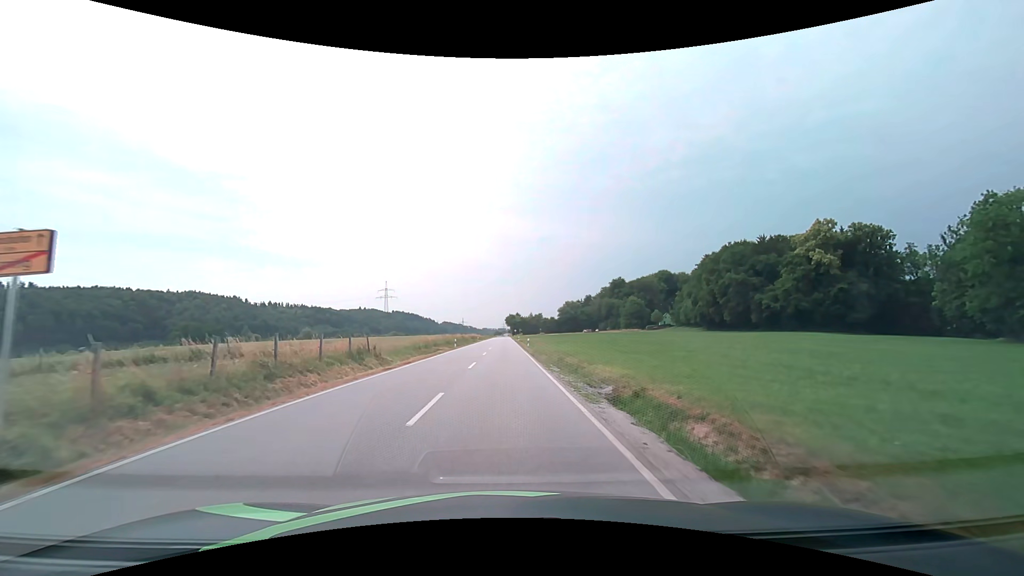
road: secondary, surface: asphalt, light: Day
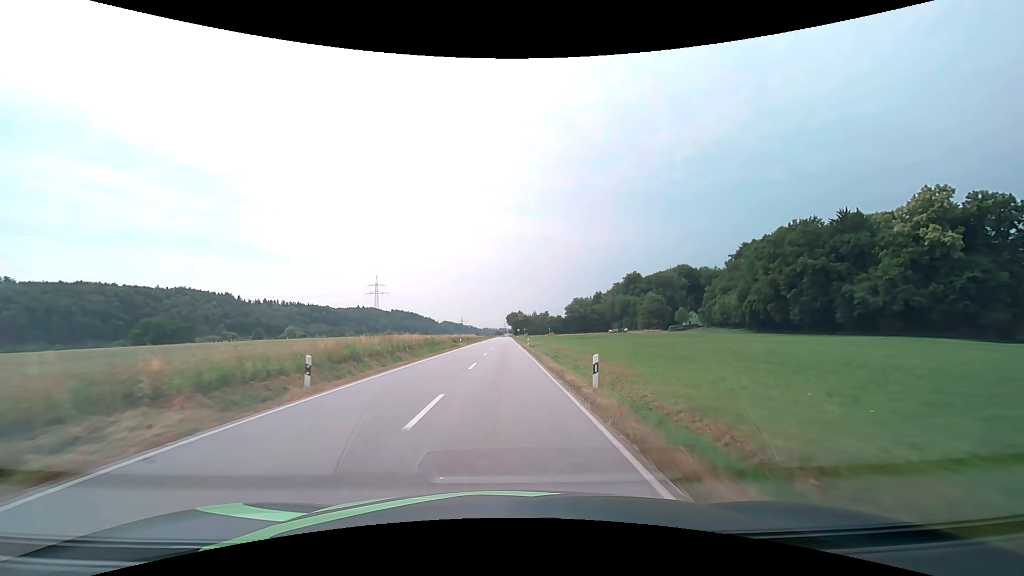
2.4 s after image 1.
(-0.2, +36.9) m; 0°
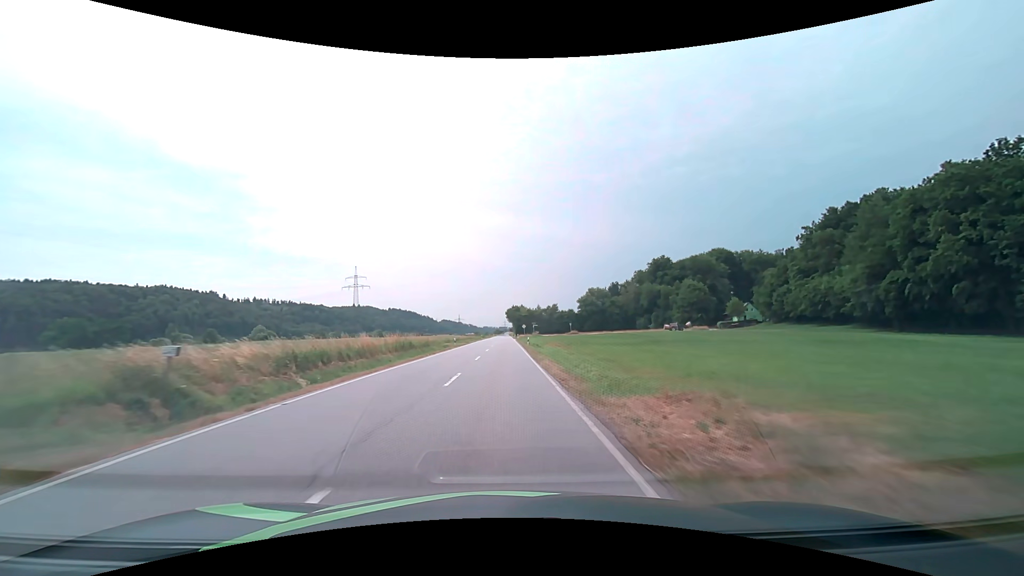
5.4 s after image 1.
(+0.2, +55.1) m; 0°
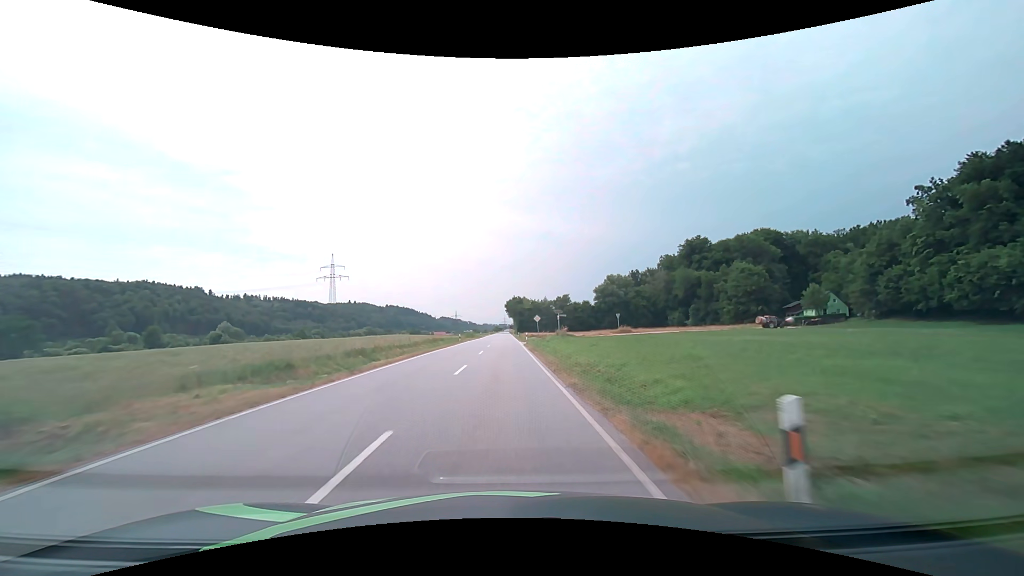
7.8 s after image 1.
(0.0, +45.8) m; 0°
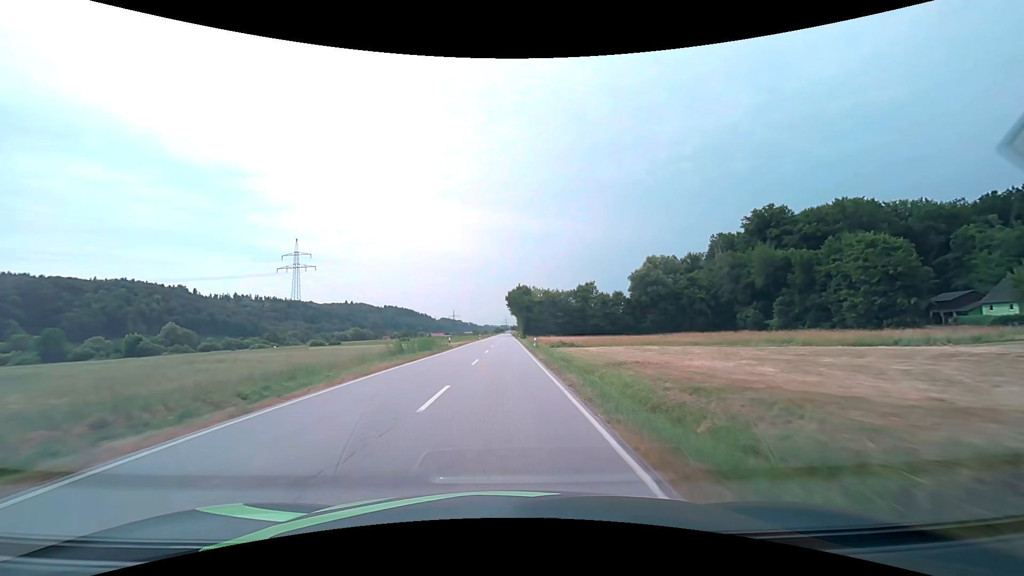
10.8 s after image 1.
(0.0, +54.0) m; 0°
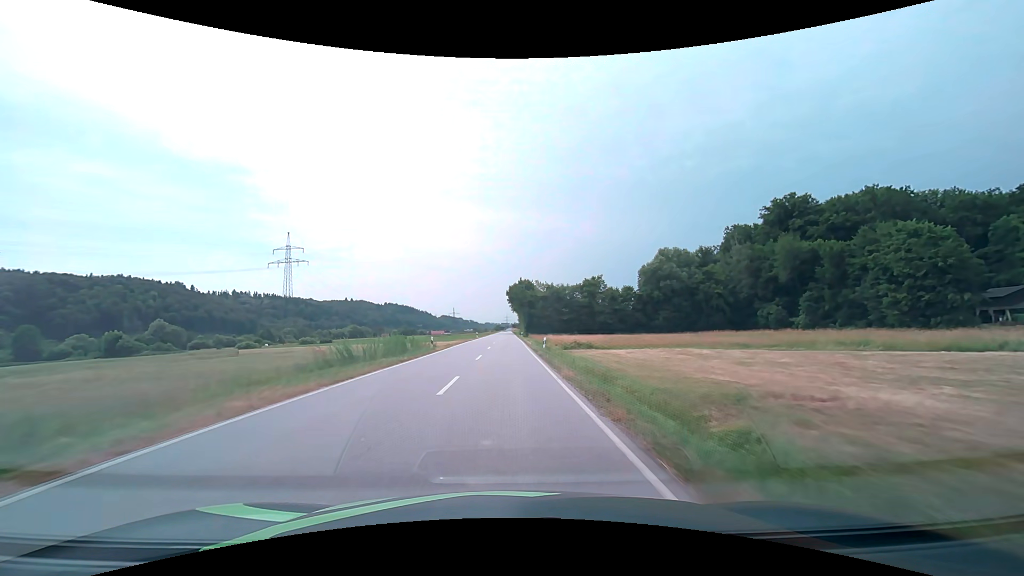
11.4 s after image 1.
(0.0, +10.3) m; 0°
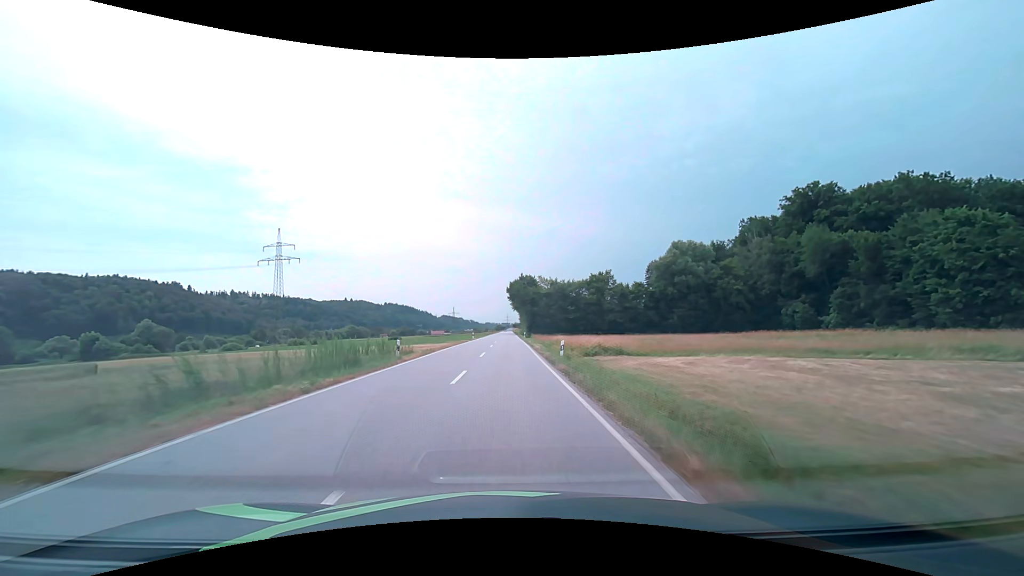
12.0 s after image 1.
(0.0, +10.2) m; 0°
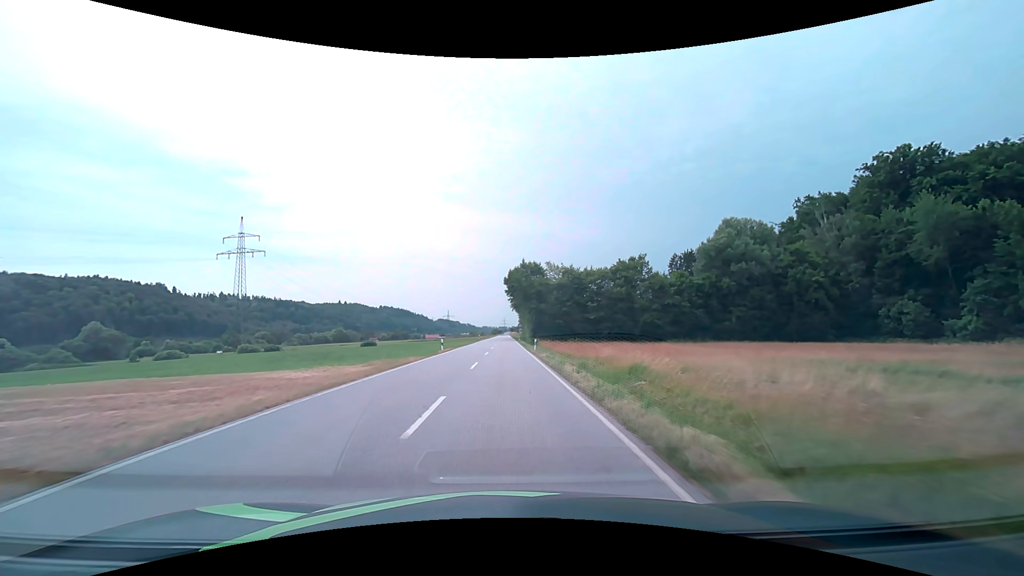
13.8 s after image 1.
(0.0, +29.9) m; 0°
(0, +10) (0, +20) (0, +30) (0, +40) (0, +50) (0, +60) (0, +70) (0, +80) (0, +90) (0, +100) m
